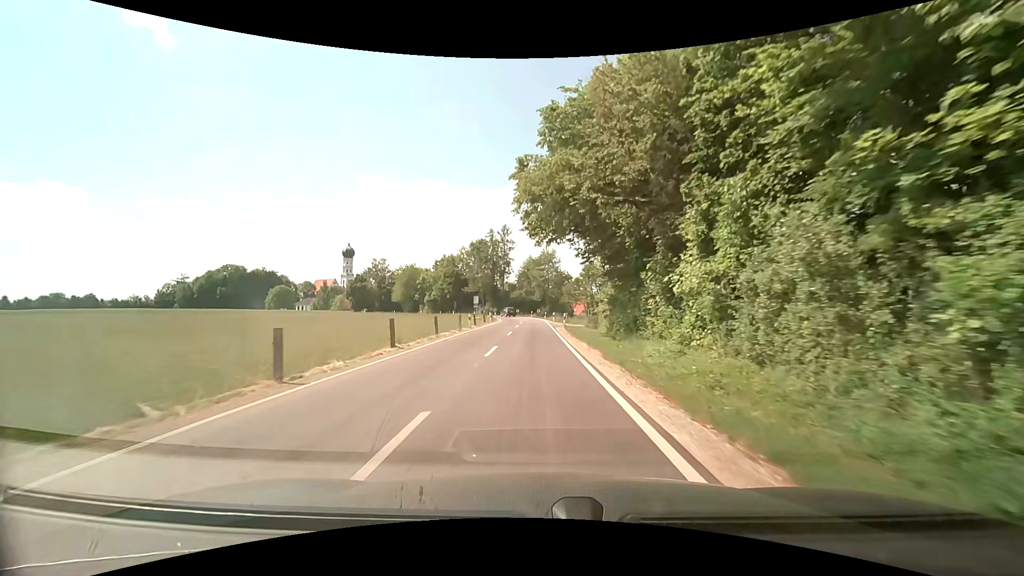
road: unclassified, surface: asphalt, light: Day
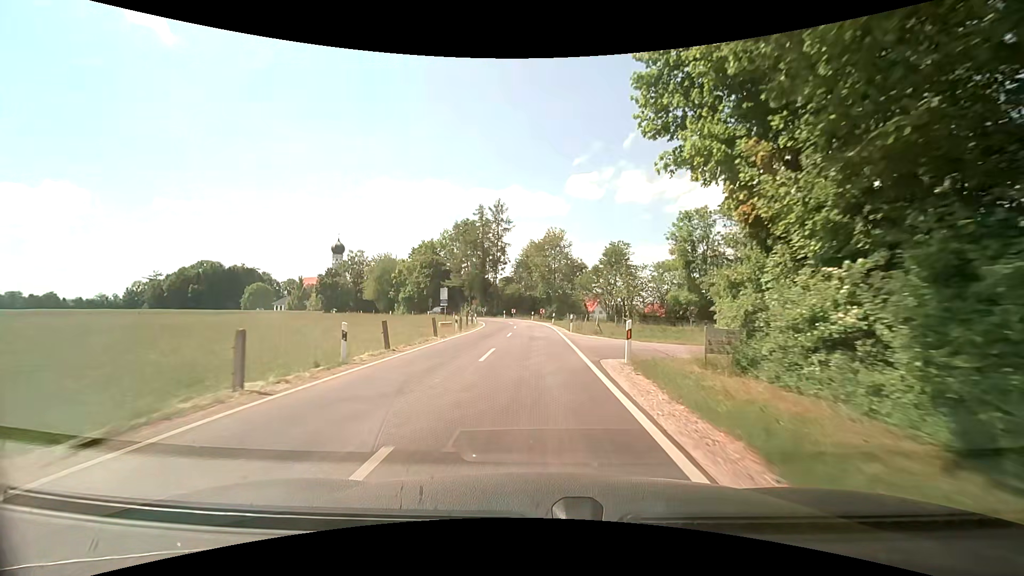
(-0.1, +25.6) m; 0°
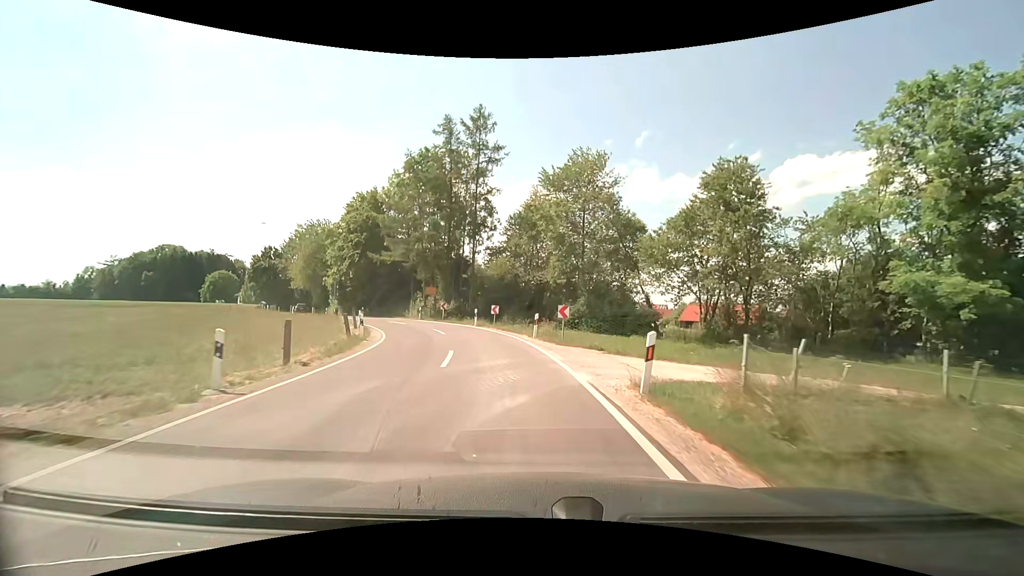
(0.0, +37.8) m; -1°
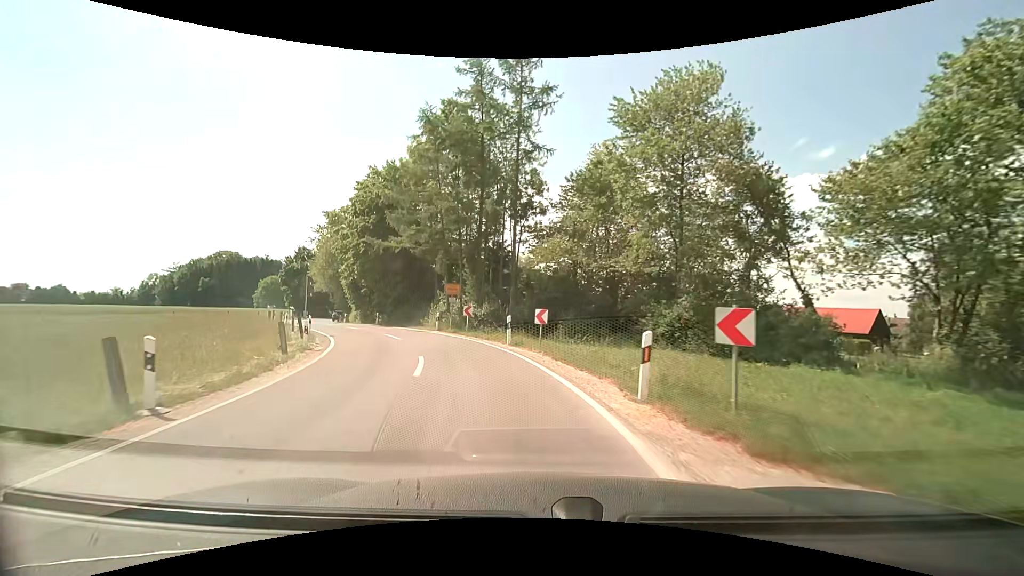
(-0.6, +13.6) m; -6°
(-1, +10) (-3, +20) (-7, +29) (-12, +37) (-18, +46) (-23, +54) (-27, +63) (-31, +73) (-32, +83) (-32, +93) m
